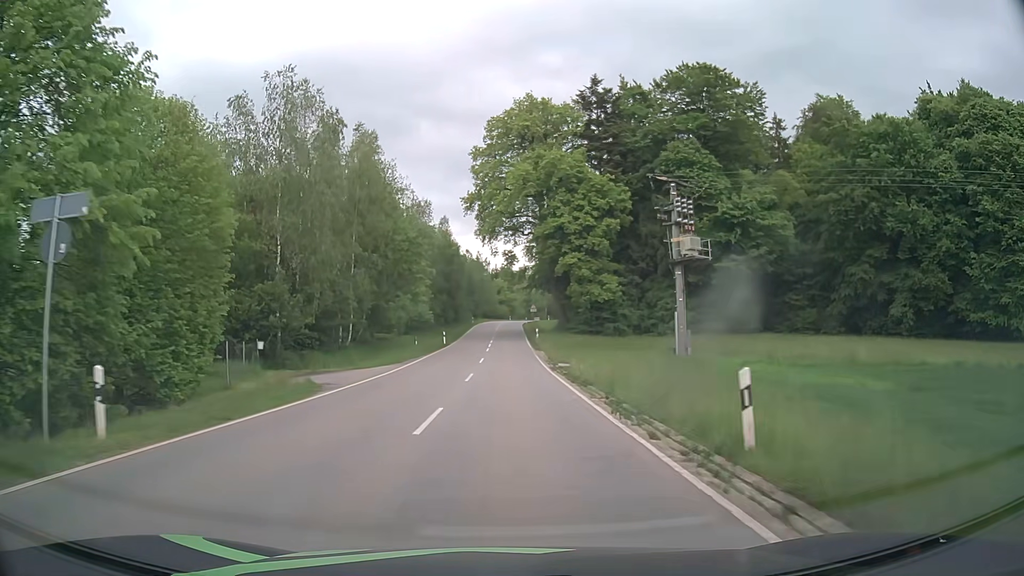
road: tertiary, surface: asphalt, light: Day
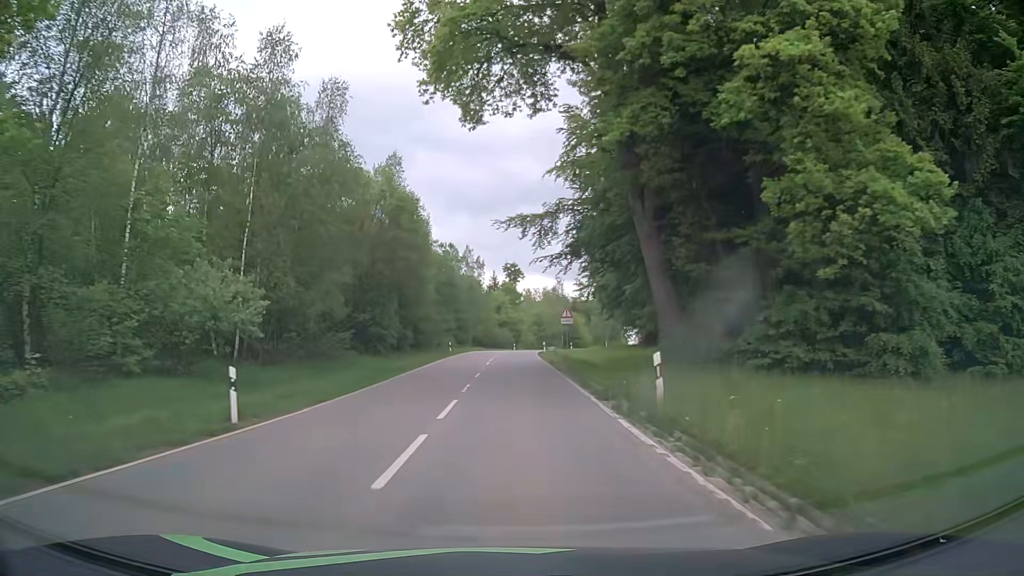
(-0.1, +45.5) m; 0°
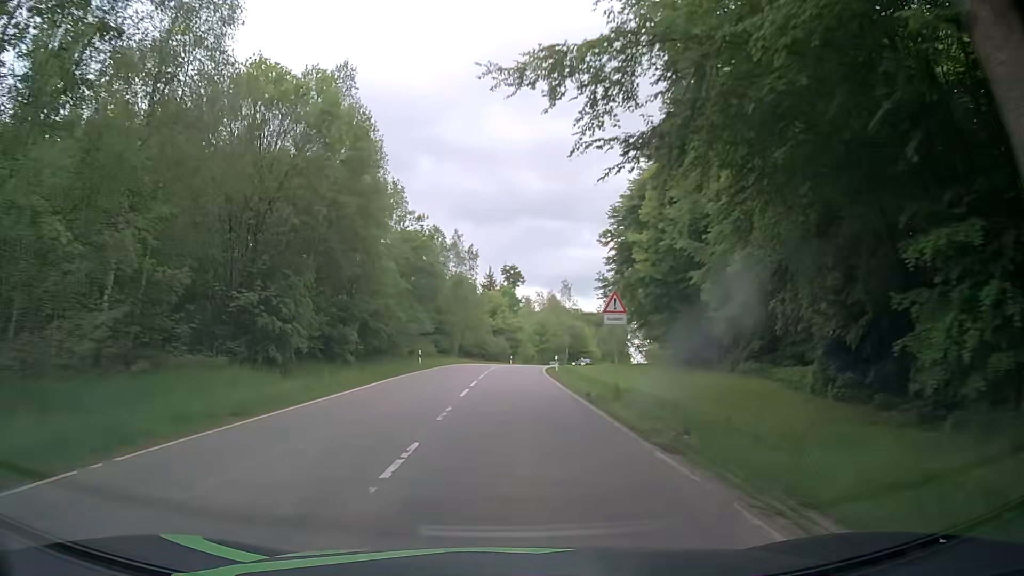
(-0.1, +18.9) m; 0°
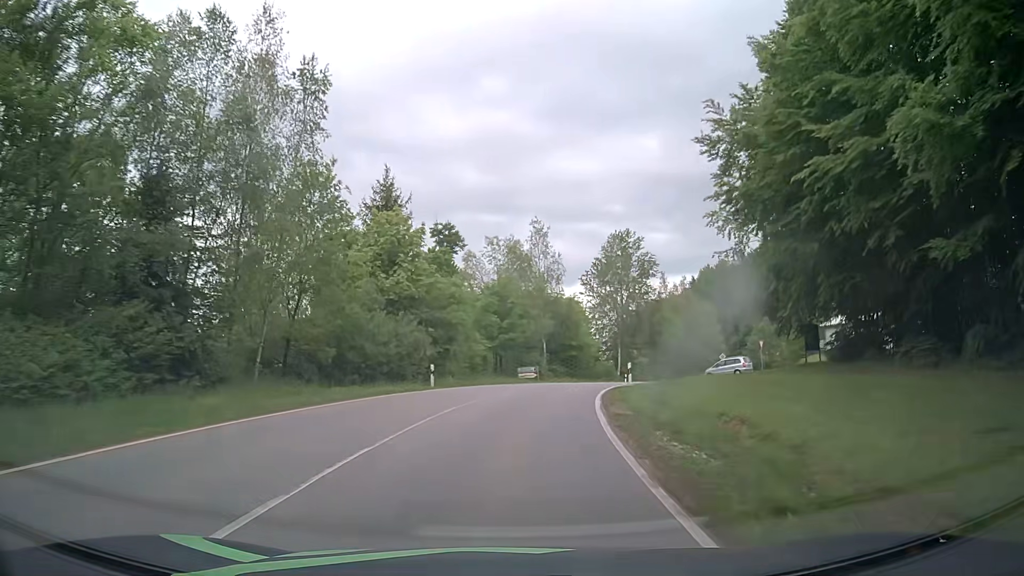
(+1.7, +49.6) m; +5°
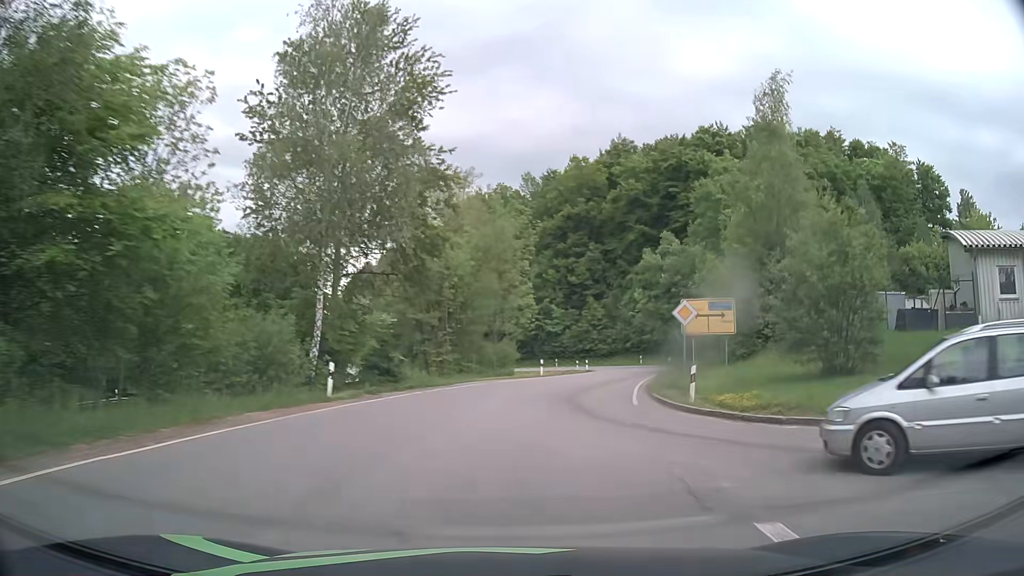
(+8.6, +50.8) m; +22°
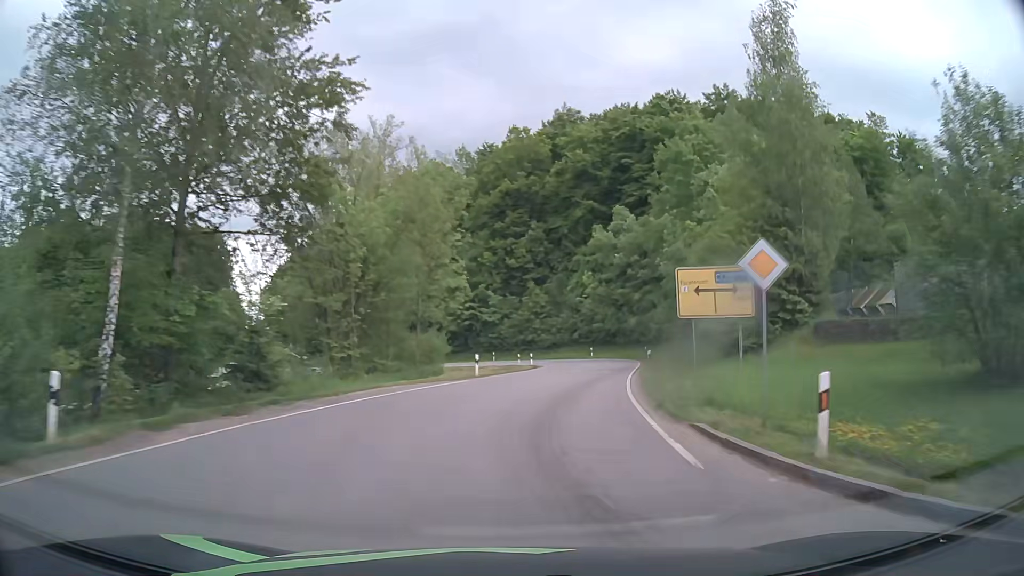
(+0.5, +10.4) m; +6°
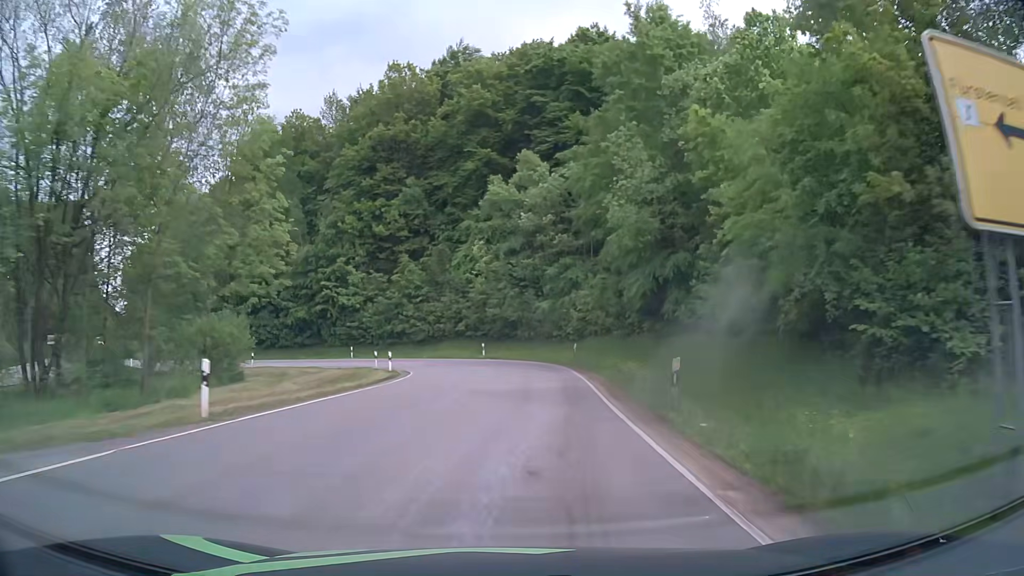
(+1.7, +19.5) m; +10°
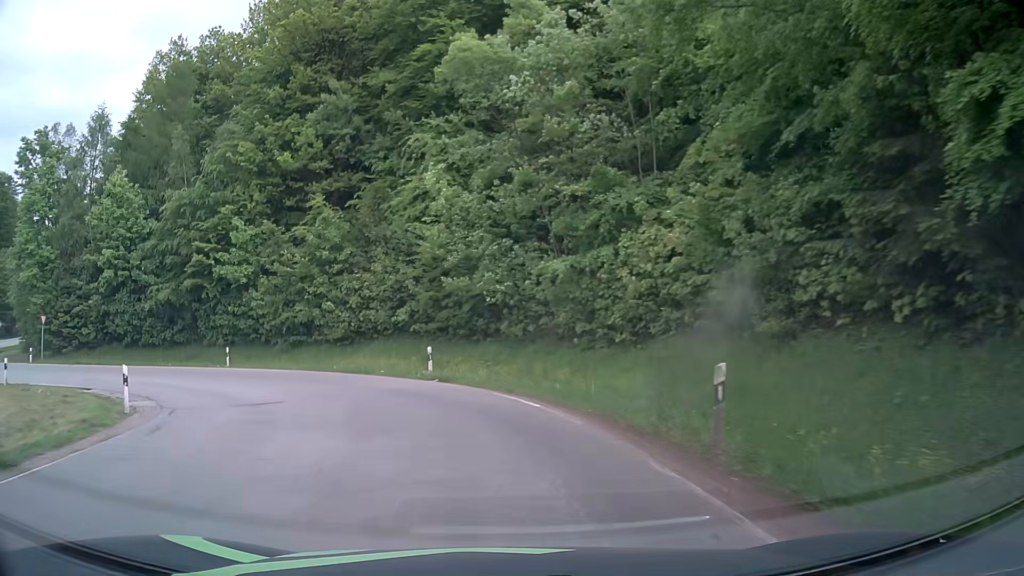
(+1.1, +24.7) m; +1°
(-1, +10) (-4, +19) (-10, +27) (-18, +33) (-28, +34) (-38, +36) (-46, +41) (-52, +49) (-57, +57) (-62, +66) m
